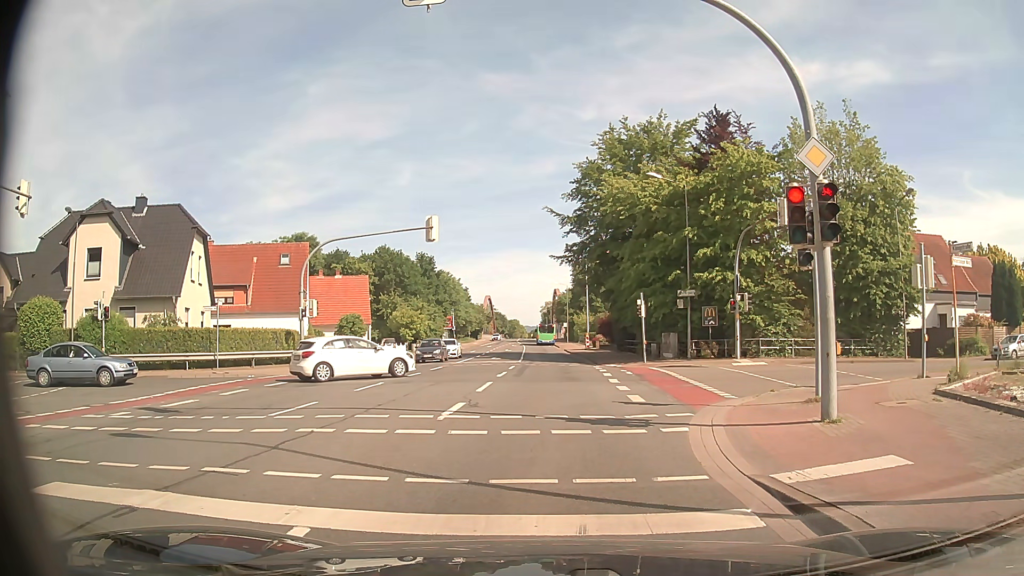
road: secondary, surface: asphalt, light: Day
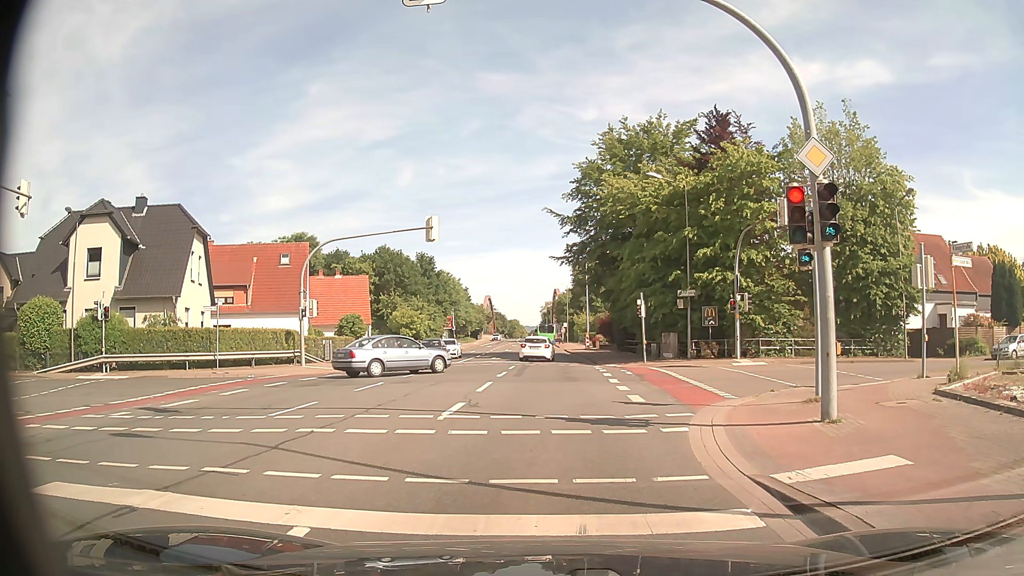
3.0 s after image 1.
(0.0, 0.0) m; 0°
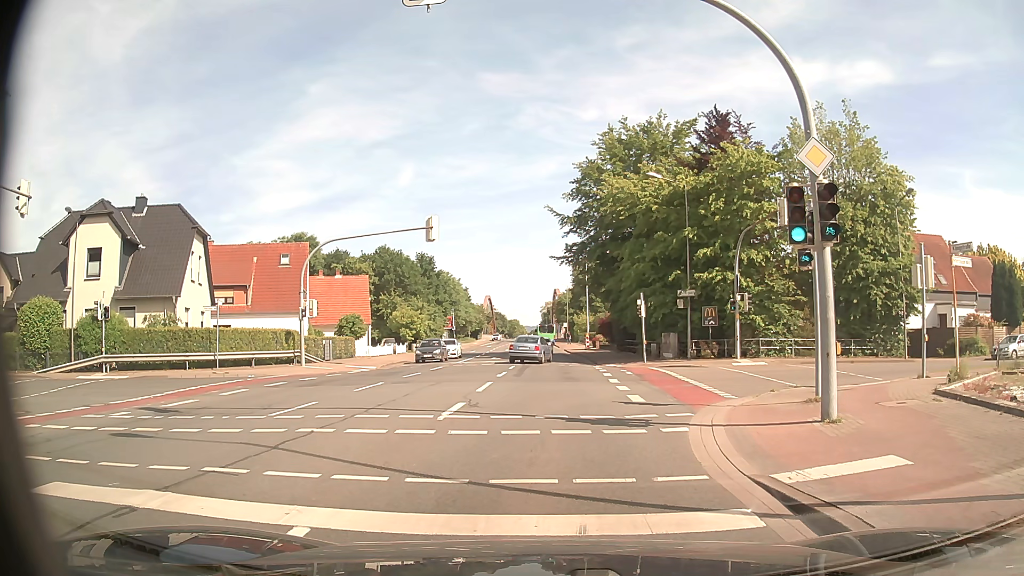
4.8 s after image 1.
(0.0, 0.0) m; 0°
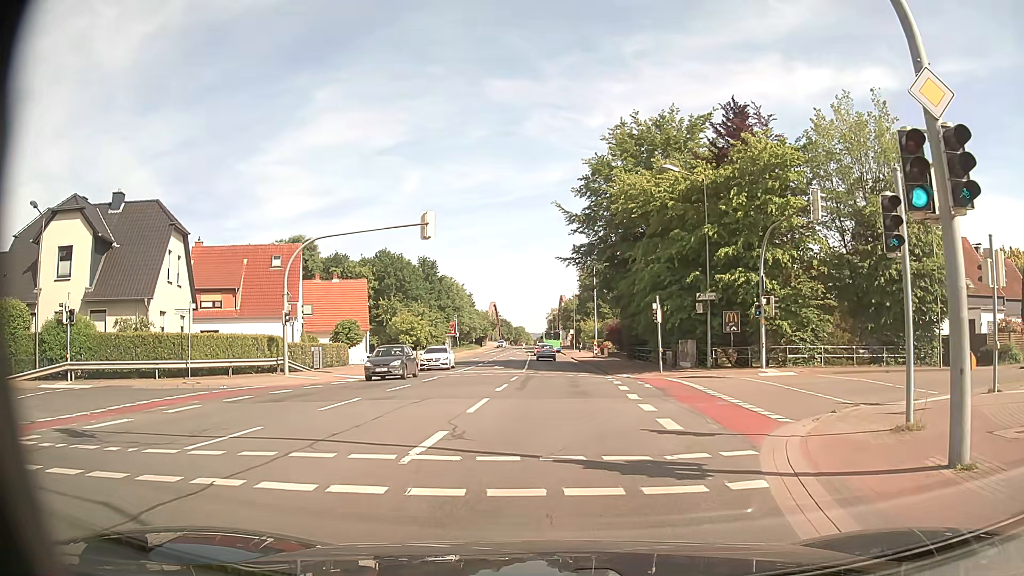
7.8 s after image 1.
(-0.1, +3.3) m; -3°
(0, +10) (0, +20) (0, +30) (0, +40) (0, +50) (0, +60) (-1, +70) (-1, +80) (-1, +90) (-2, +100) m
